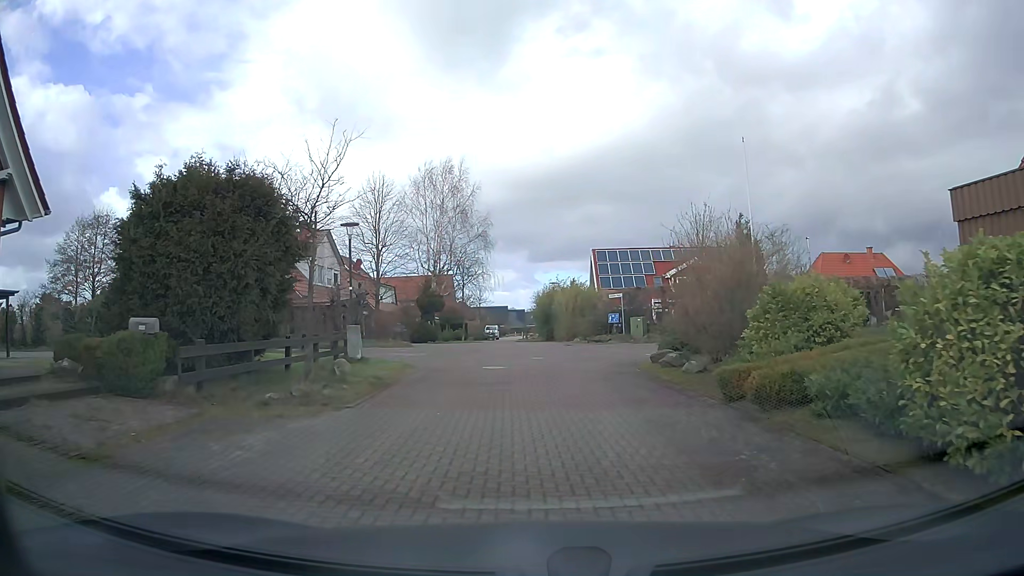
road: residential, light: Day
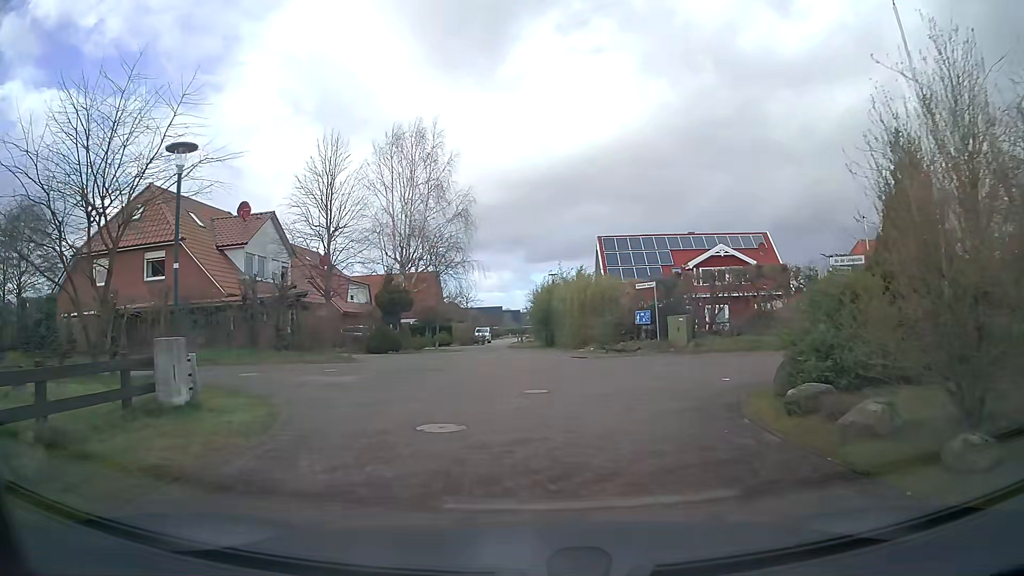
(+0.2, +10.0) m; +1°
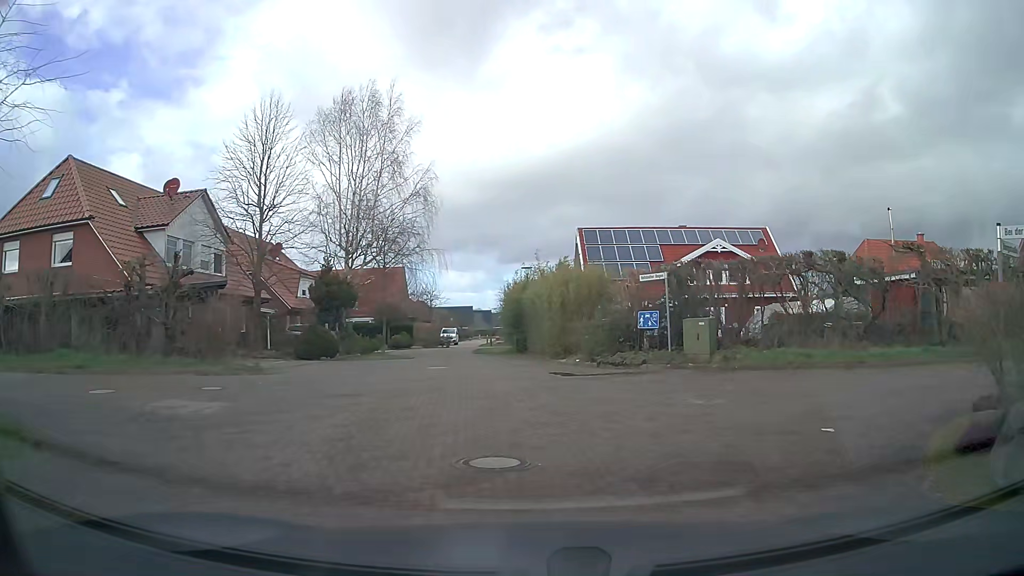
(+0.1, +6.0) m; +2°
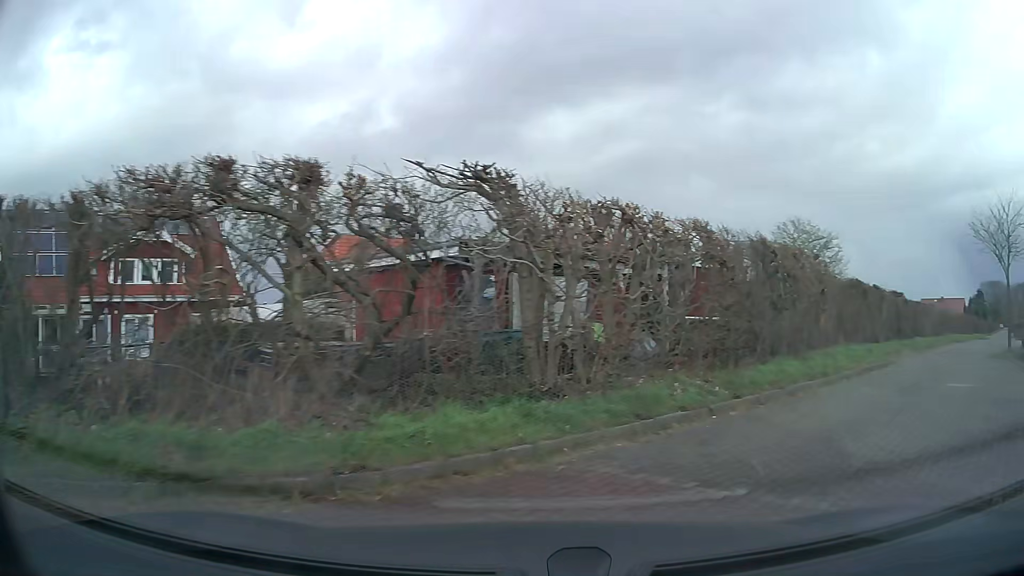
(+3.5, +9.8) m; +47°
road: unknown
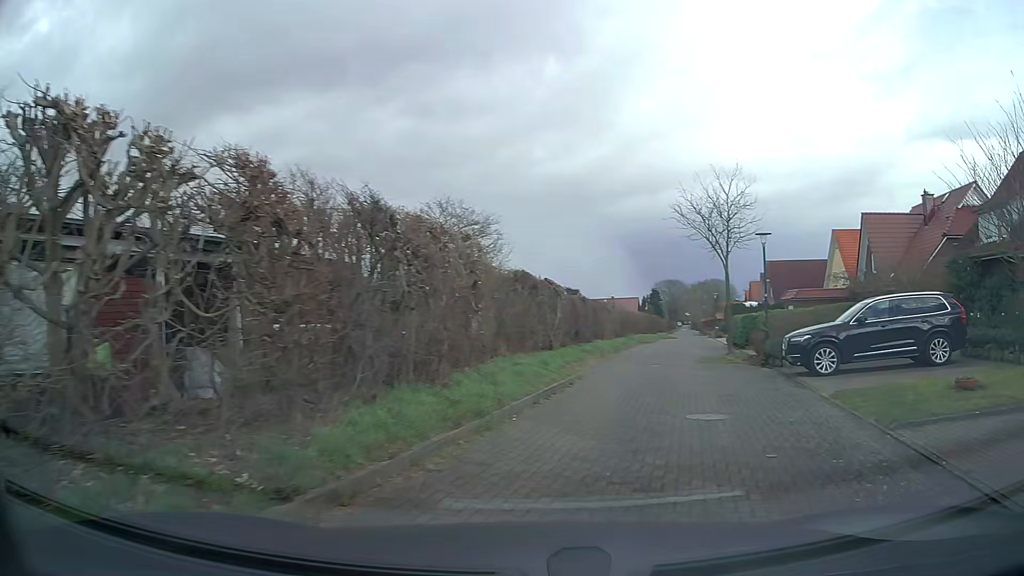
(+1.5, +5.3) m; +29°
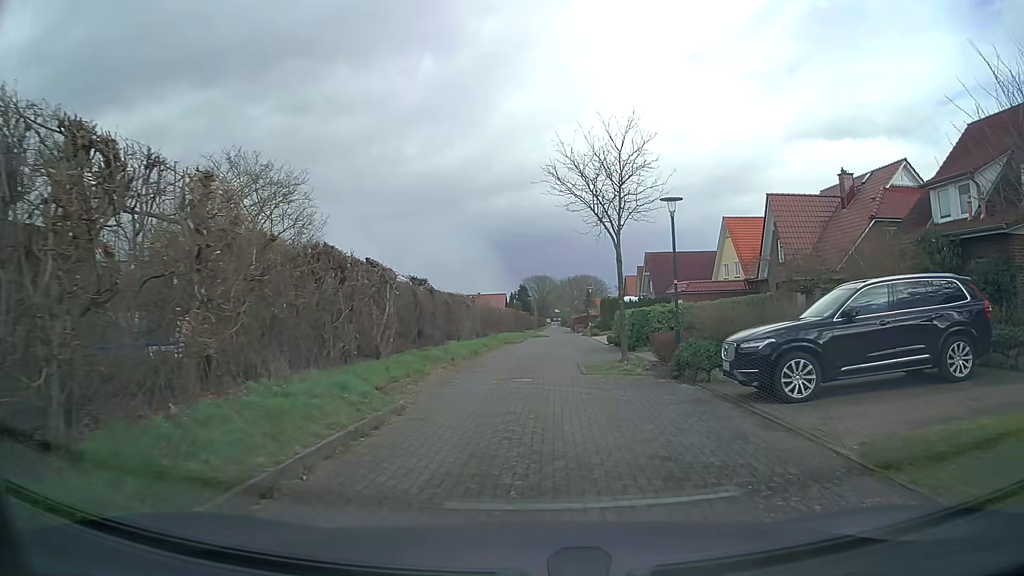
(+0.8, +6.0) m; +11°
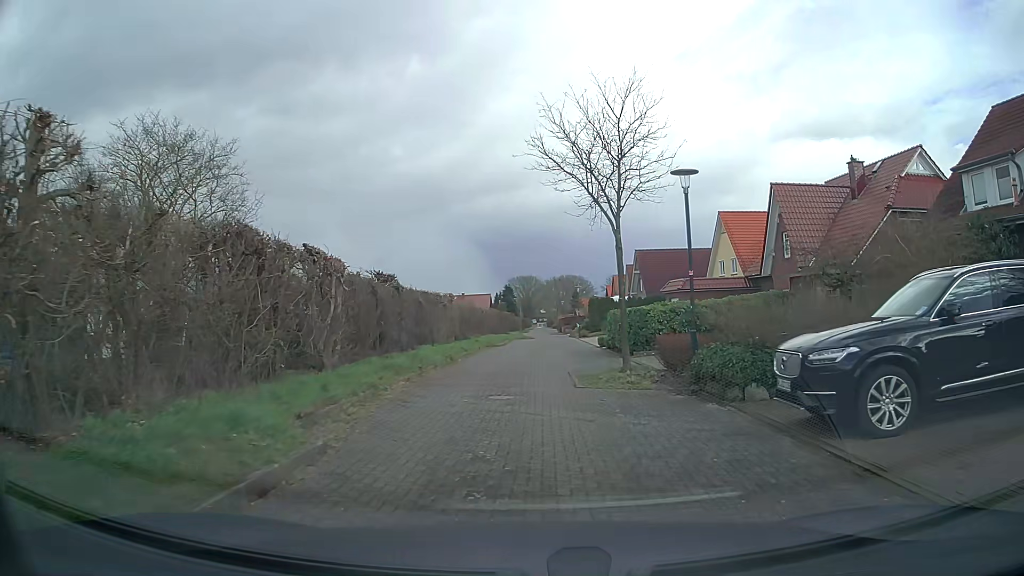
(+0.1, +3.2) m; +1°
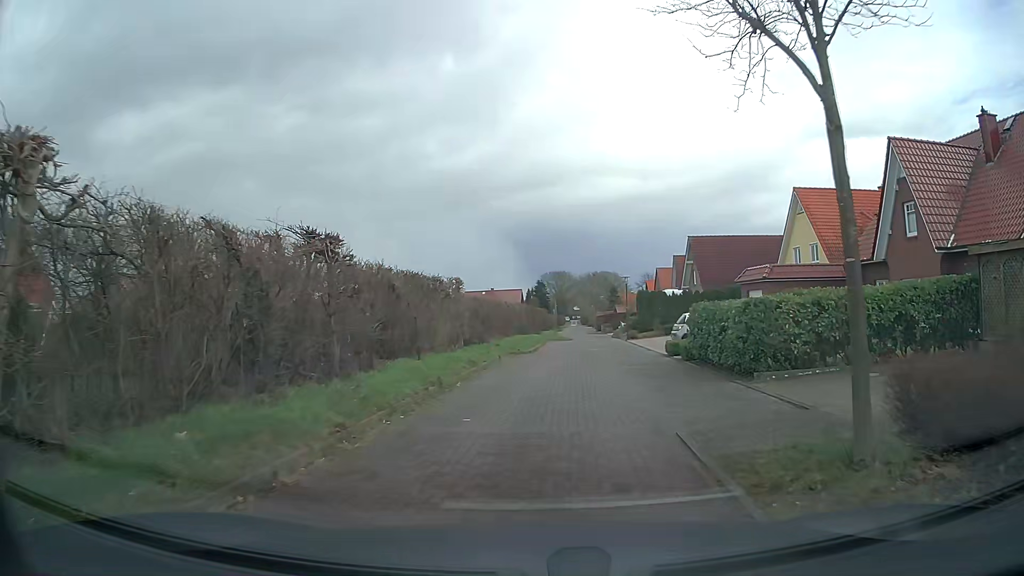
(-0.3, +9.7) m; -3°
